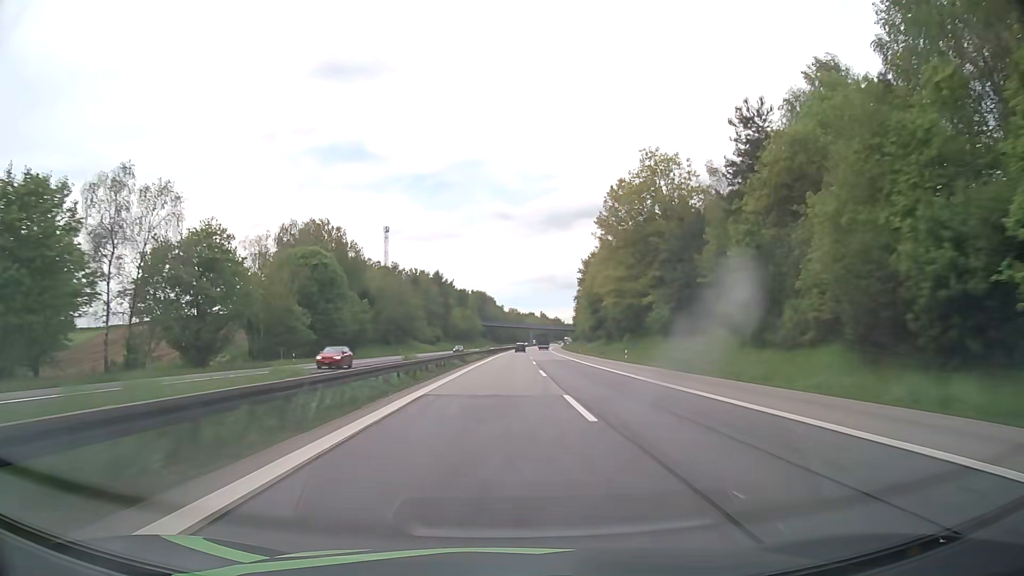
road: motorway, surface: asphalt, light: Day
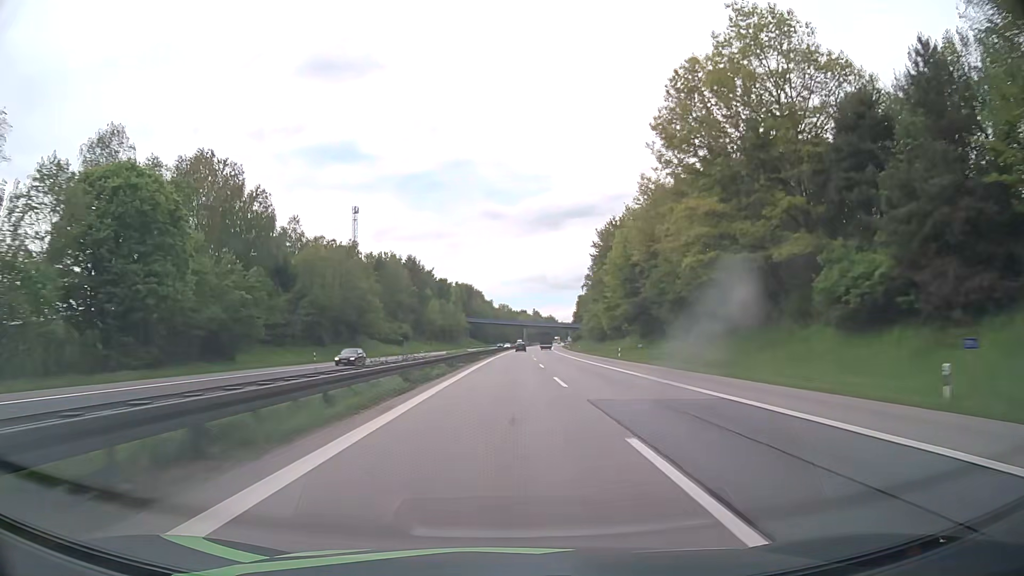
(+0.3, +44.4) m; +1°
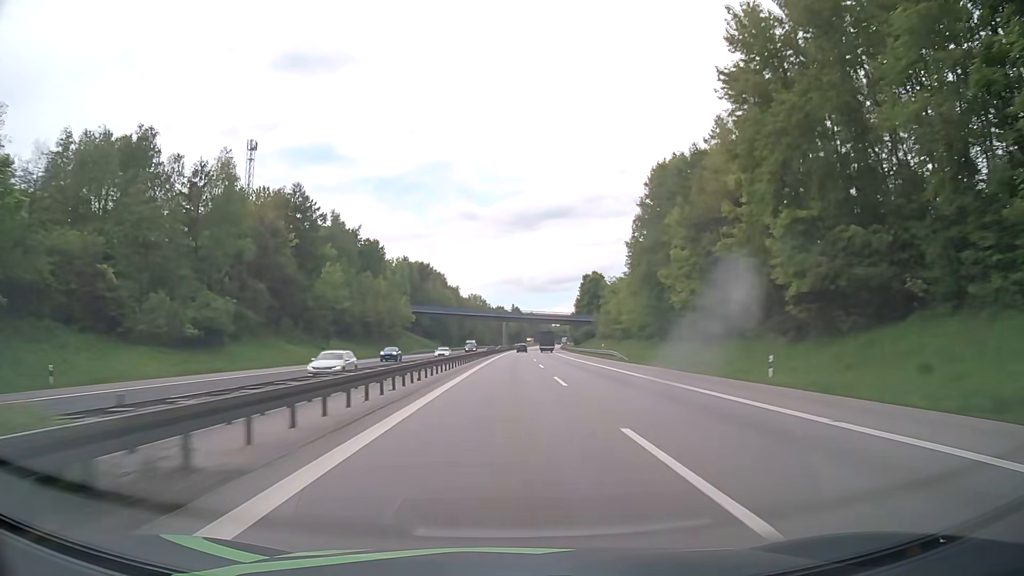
(+1.8, +88.7) m; +2°
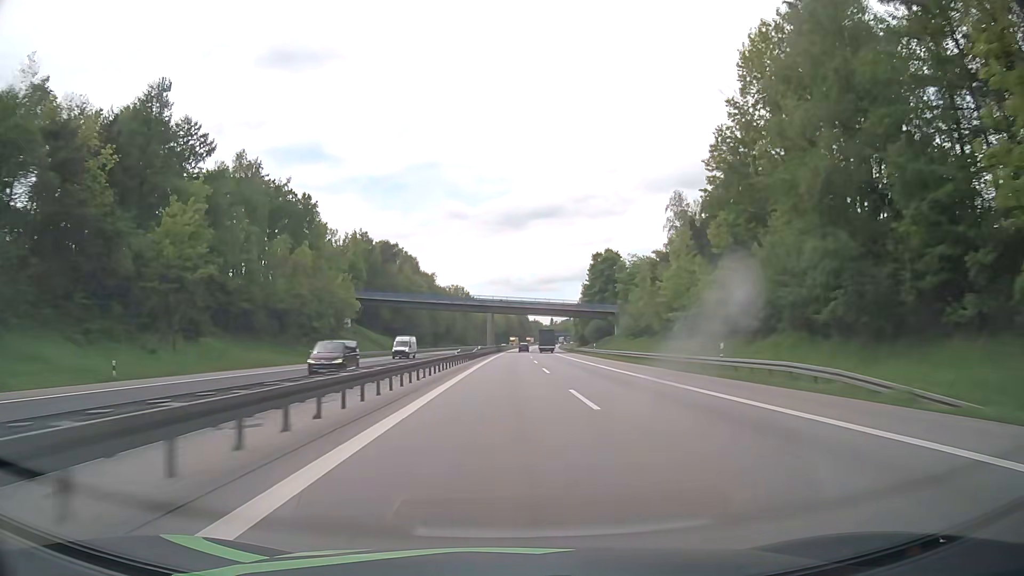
(+0.3, +44.4) m; +1°
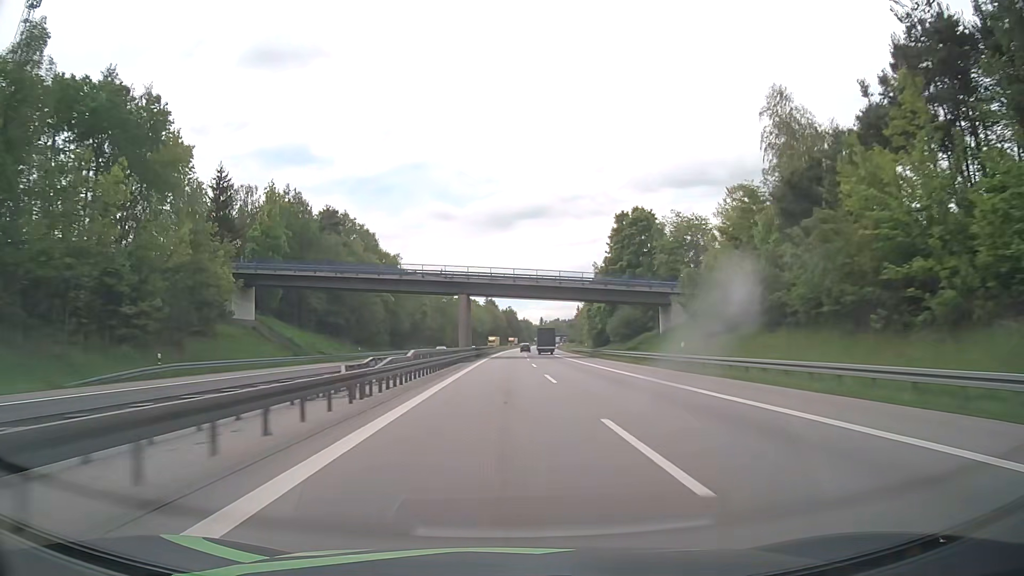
(+0.5, +44.4) m; +1°
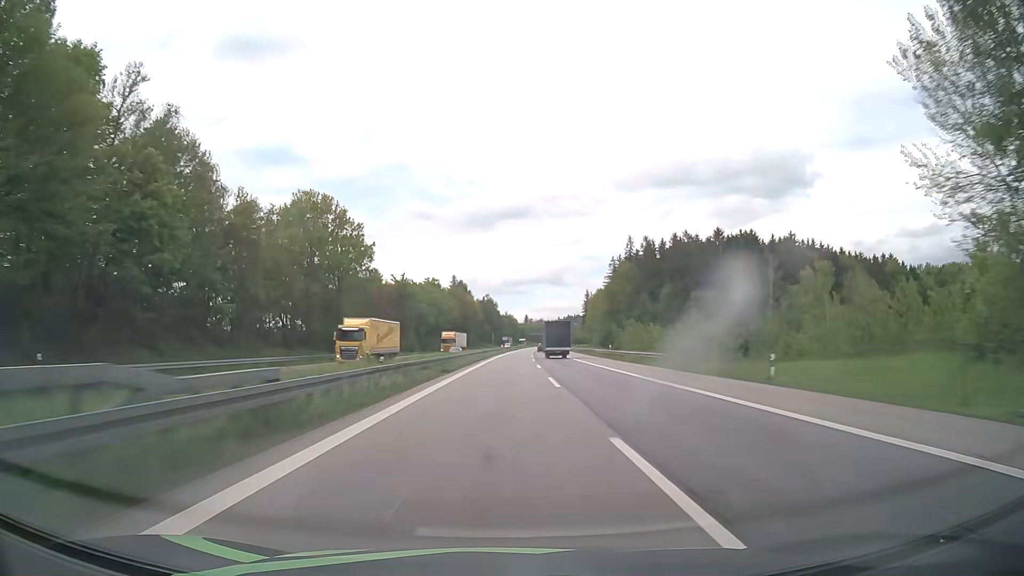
(+1.6, +111.0) m; +2°
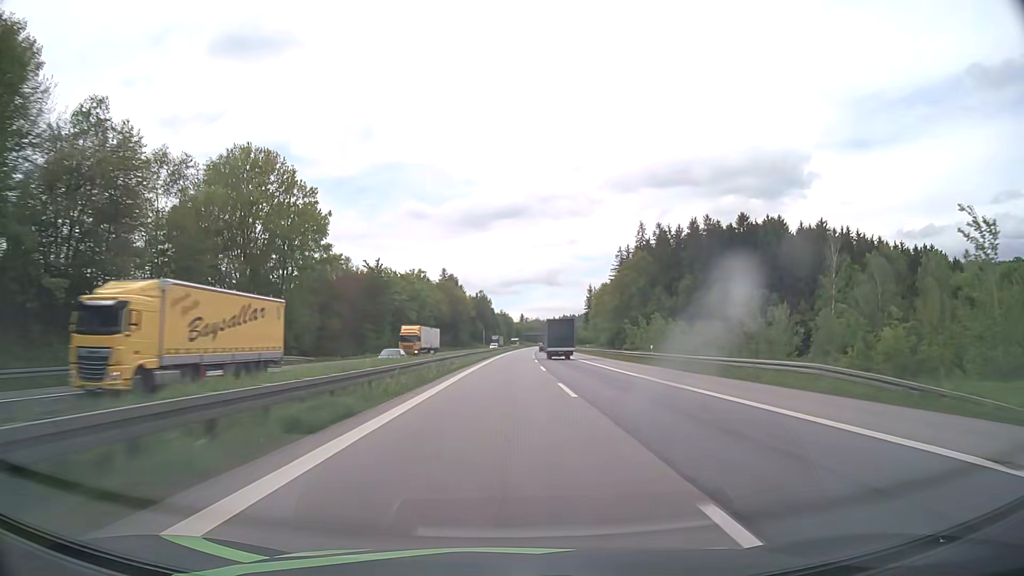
(0.0, +22.2) m; +1°
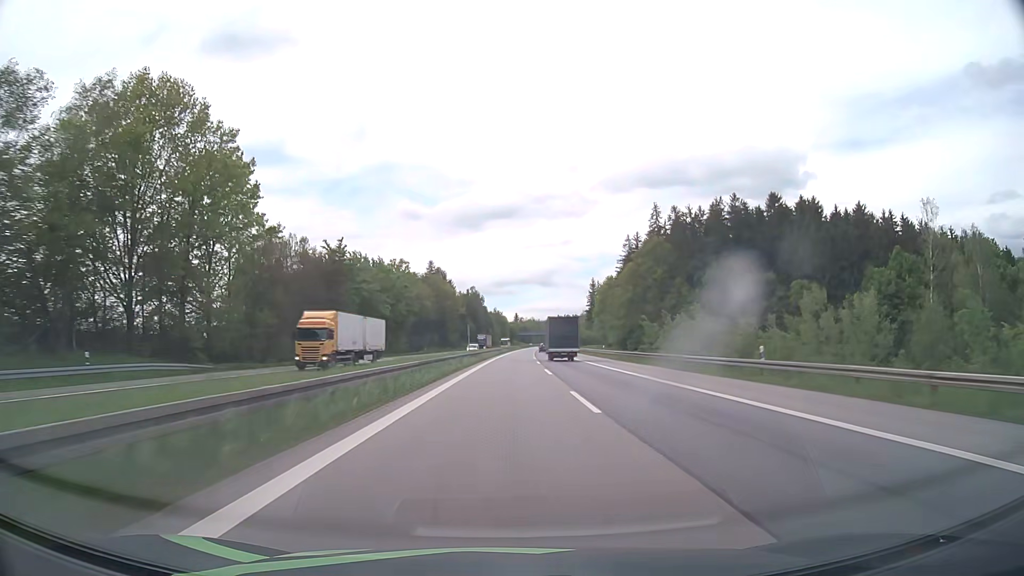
(+0.1, +22.2) m; 0°
(0, +10) (0, +20) (0, +30) (0, +40) (0, +50) (+1, +60) (+1, +70) (+1, +80) (+2, +90) (+2, +100) m
